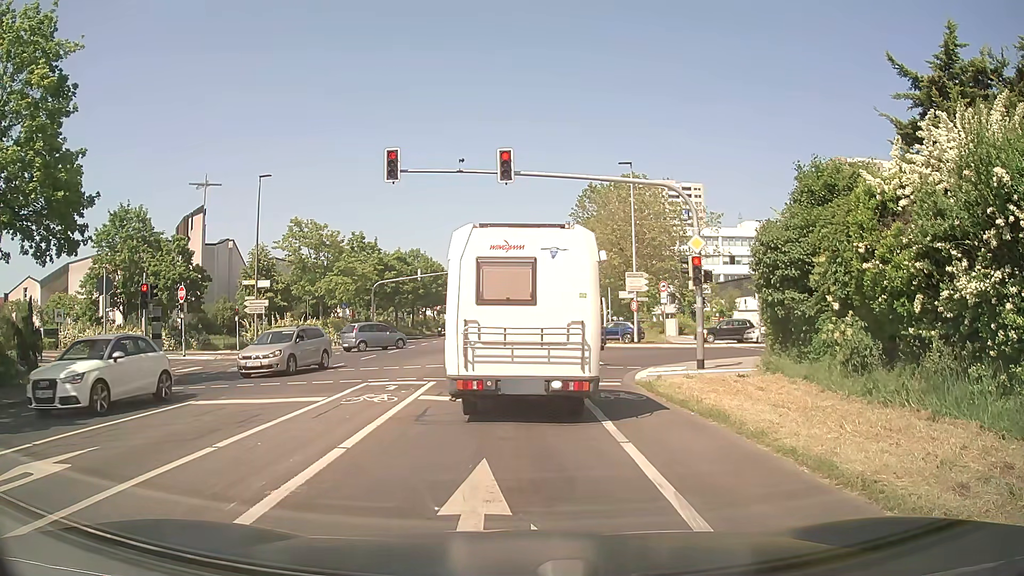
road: secondary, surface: asphalt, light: Day
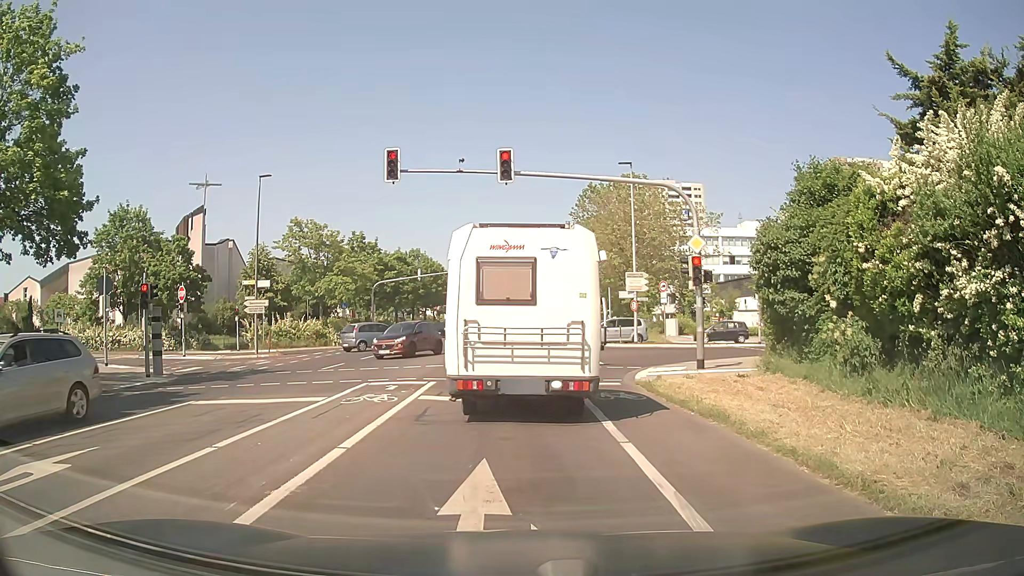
(0.0, 0.0) m; 0°
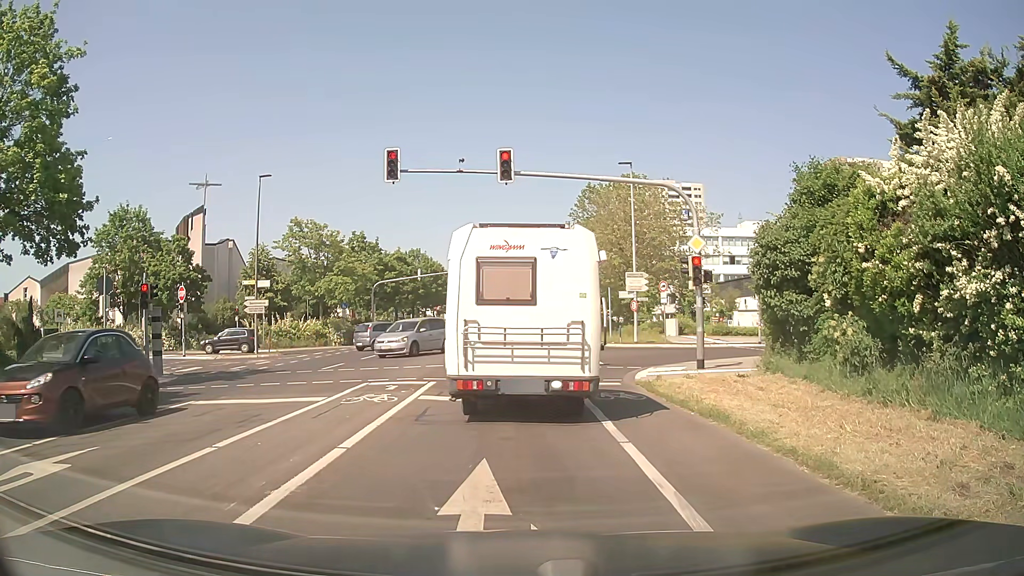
(0.0, 0.0) m; 0°
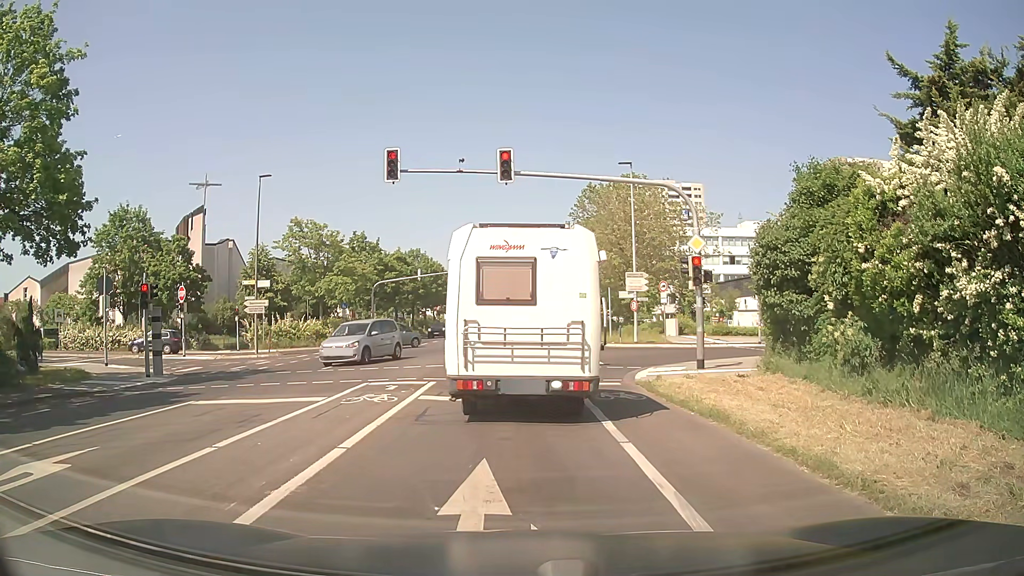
(0.0, 0.0) m; 0°
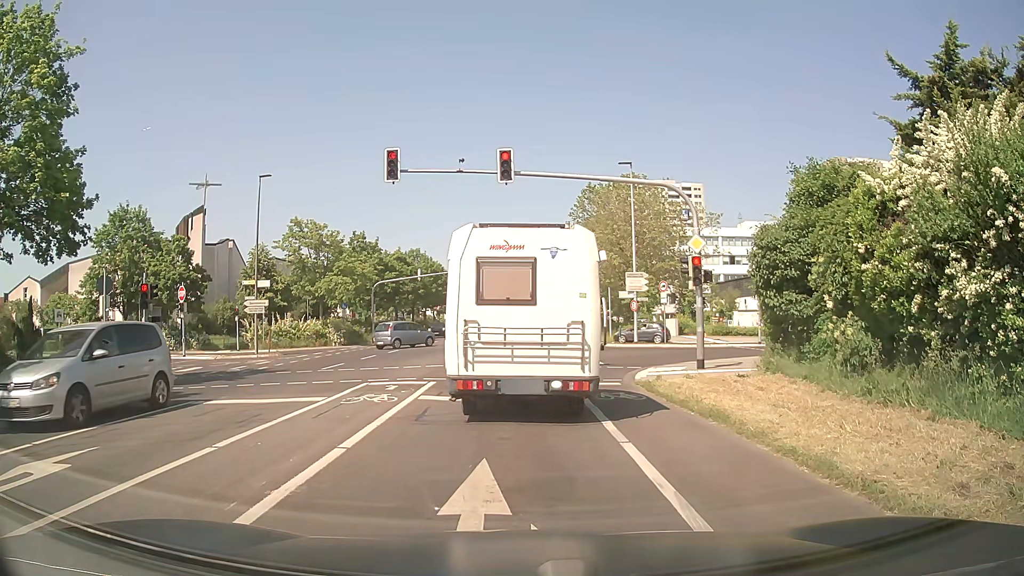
(0.0, 0.0) m; 0°
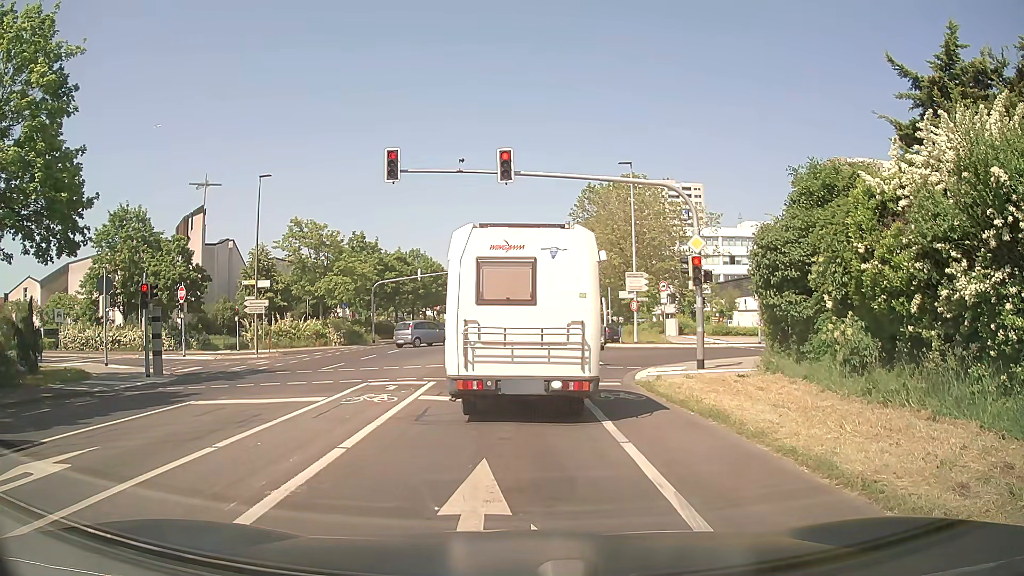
(0.0, 0.0) m; 0°
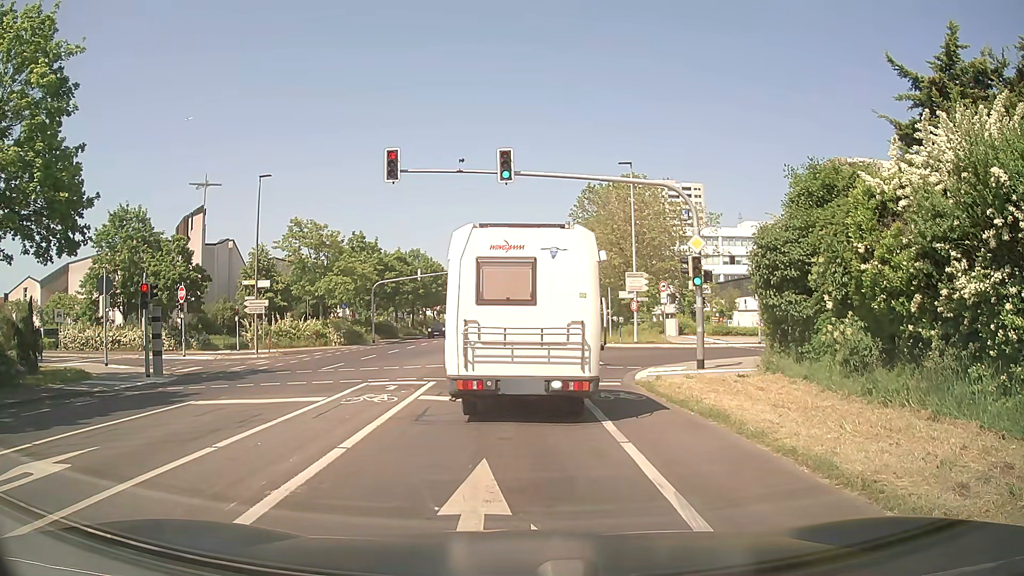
(0.0, 0.0) m; 0°
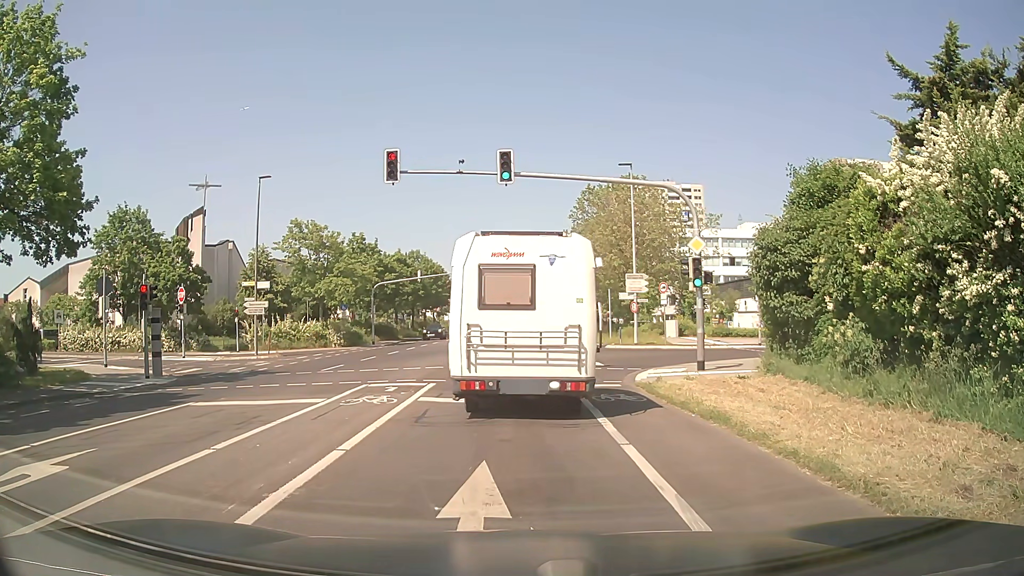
(0.0, 0.0) m; 0°
(0, +10) (0, +20) (0, +30) (0, +40) (0, +50) (-1, +60) (-1, +70) (-1, +80) (-1, +90) (-1, +100) m
